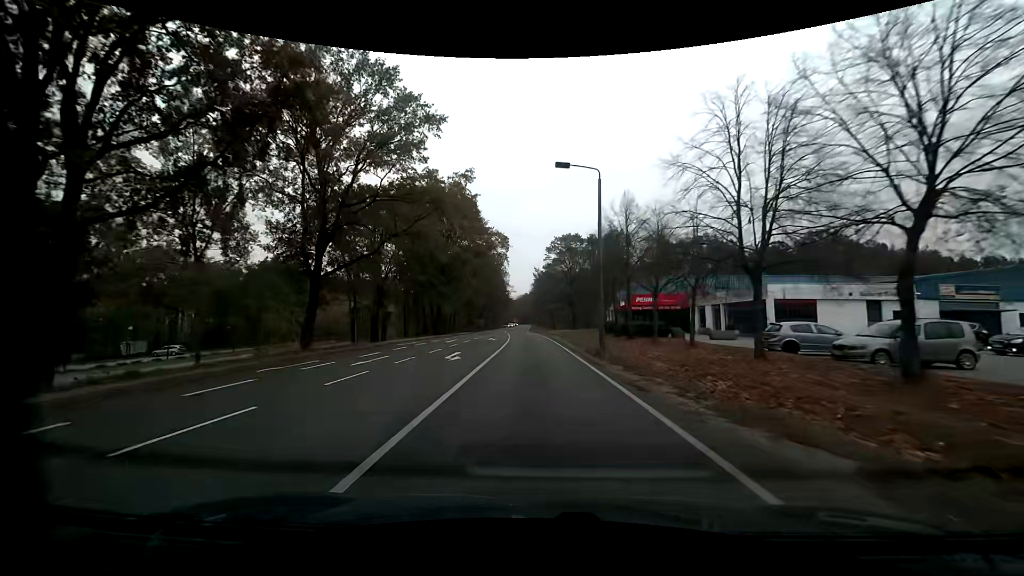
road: primary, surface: asphalt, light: Day
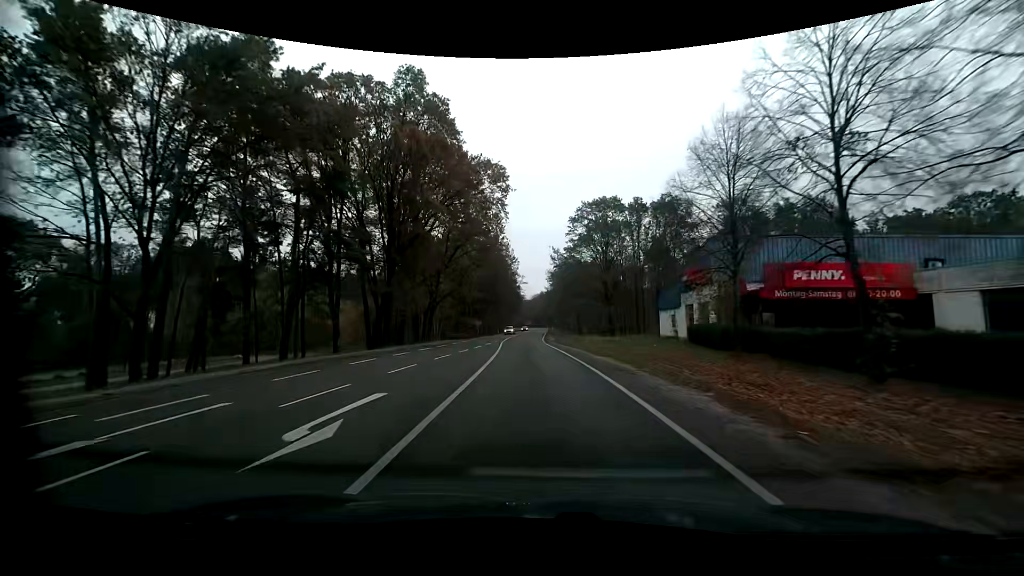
(-0.6, +33.4) m; -2°
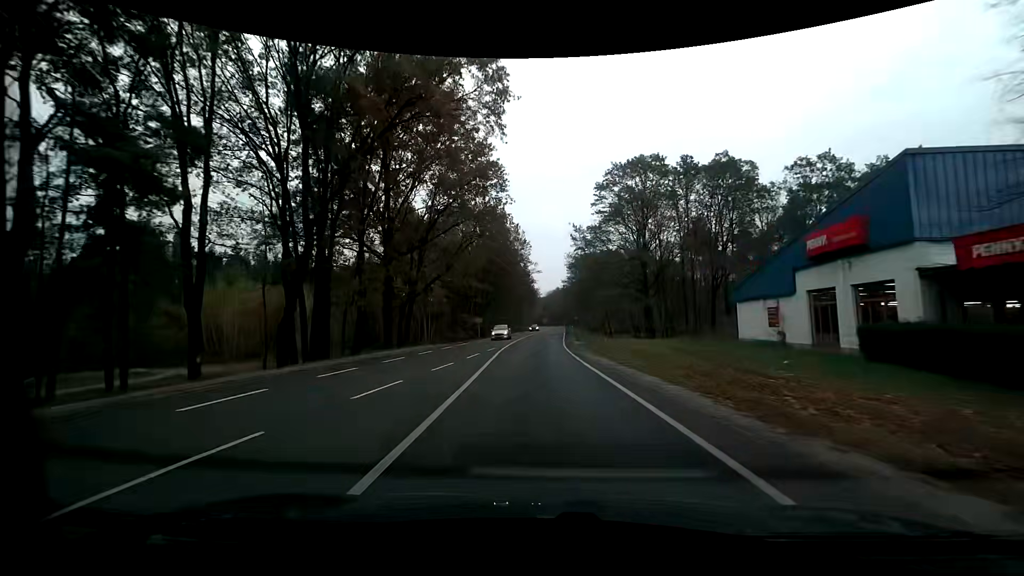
(-0.3, +17.2) m; -2°
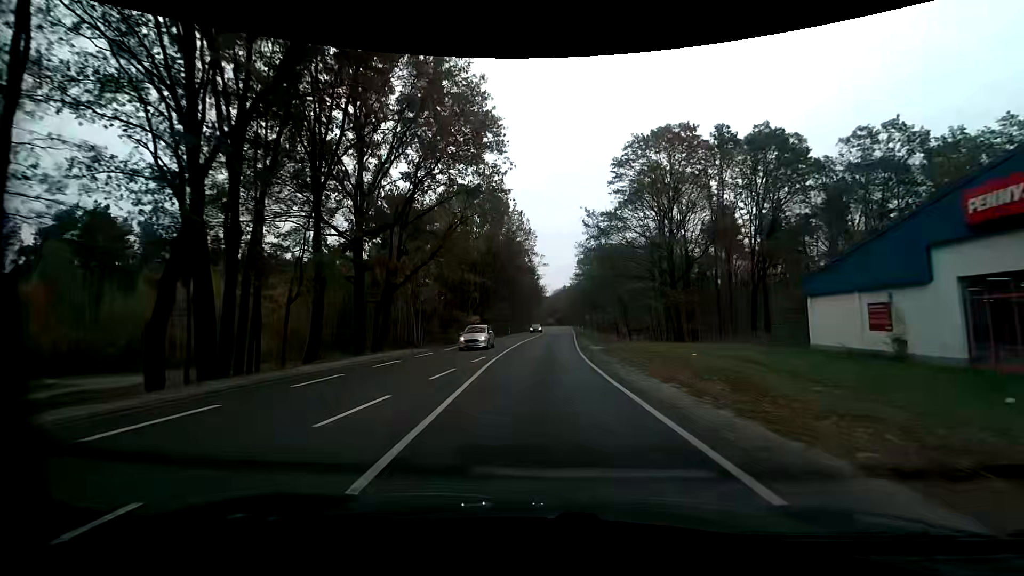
(-0.1, +8.7) m; -1°
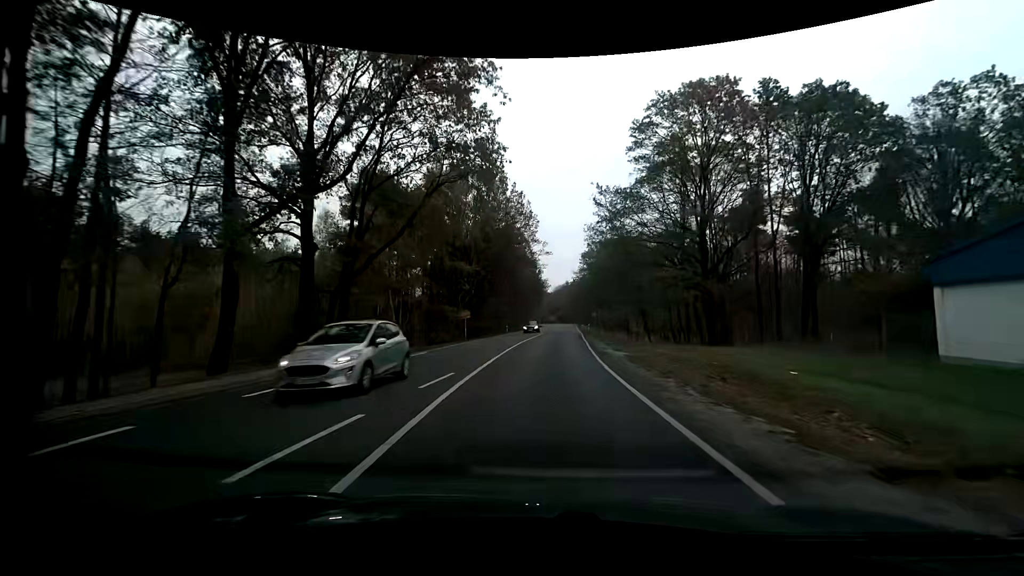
(0.0, +8.7) m; 0°
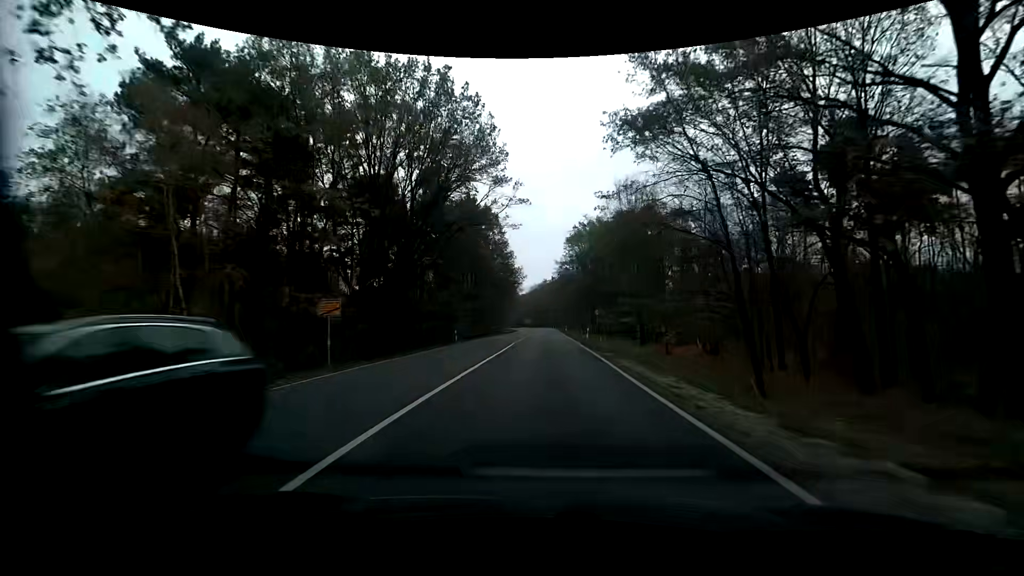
(+0.8, +26.3) m; +3°
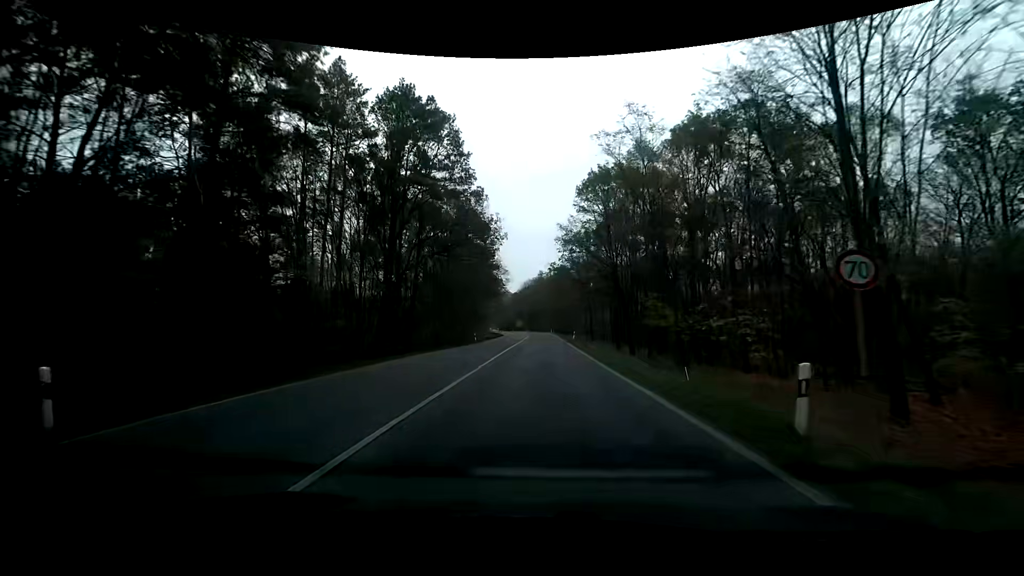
(+0.5, +35.6) m; 0°
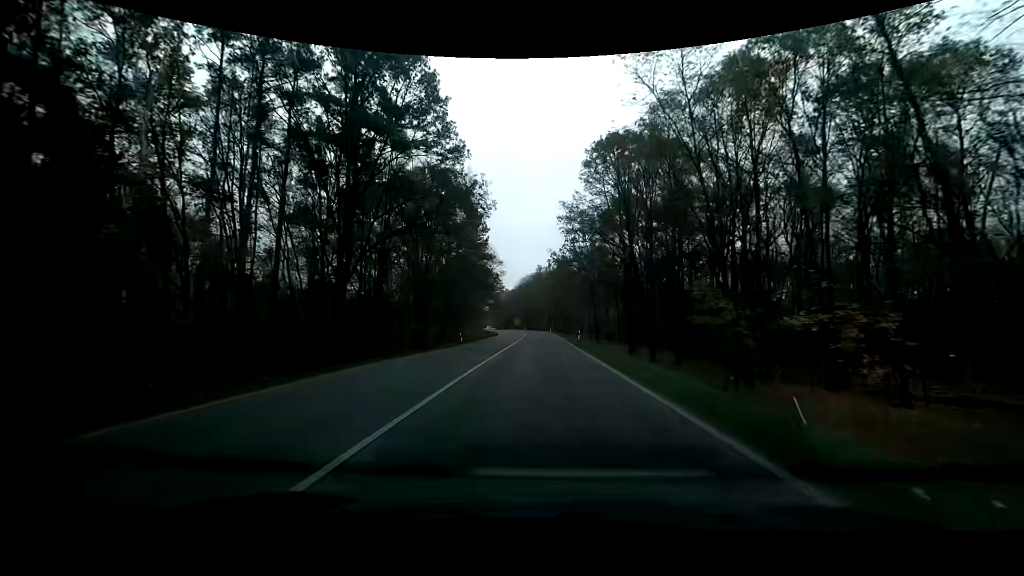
(0.0, +9.6) m; +1°
(0, +10) (0, +20) (0, +30) (0, +40) (0, +50) (0, +60) (0, +70) (-1, +80) (-1, +90) (-2, +100) m
